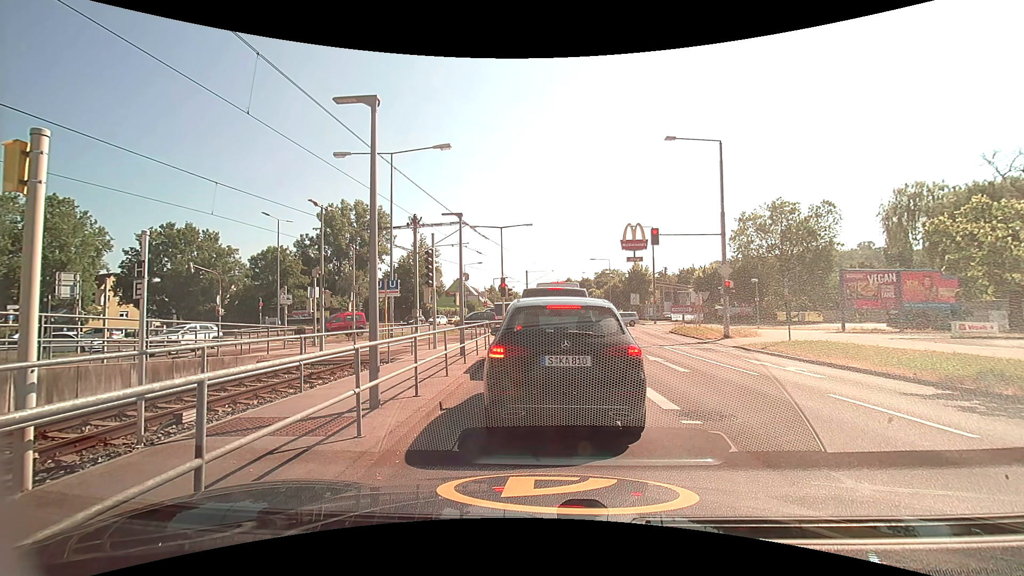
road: secondary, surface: asphalt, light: Day
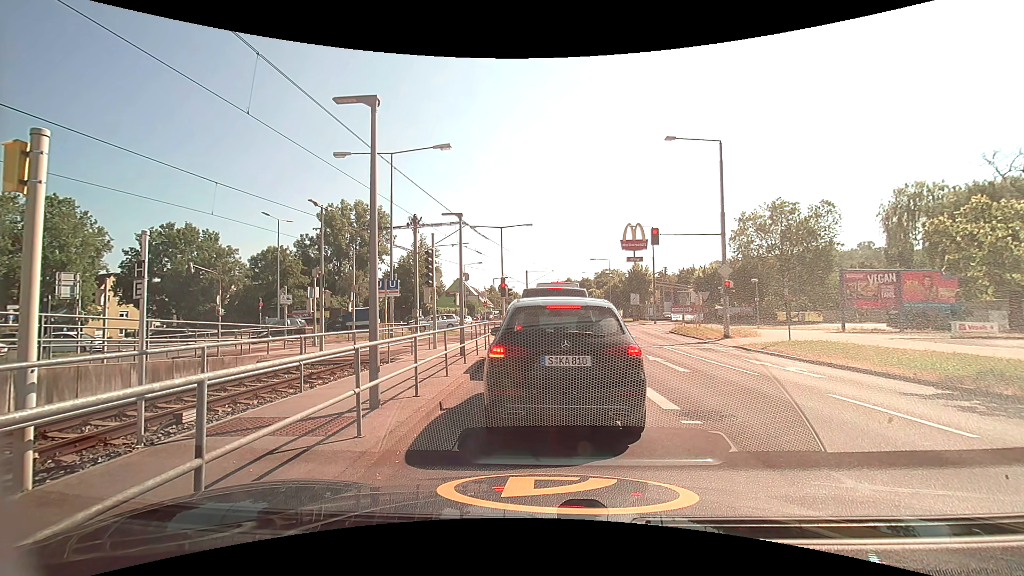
(0.0, 0.0) m; 0°
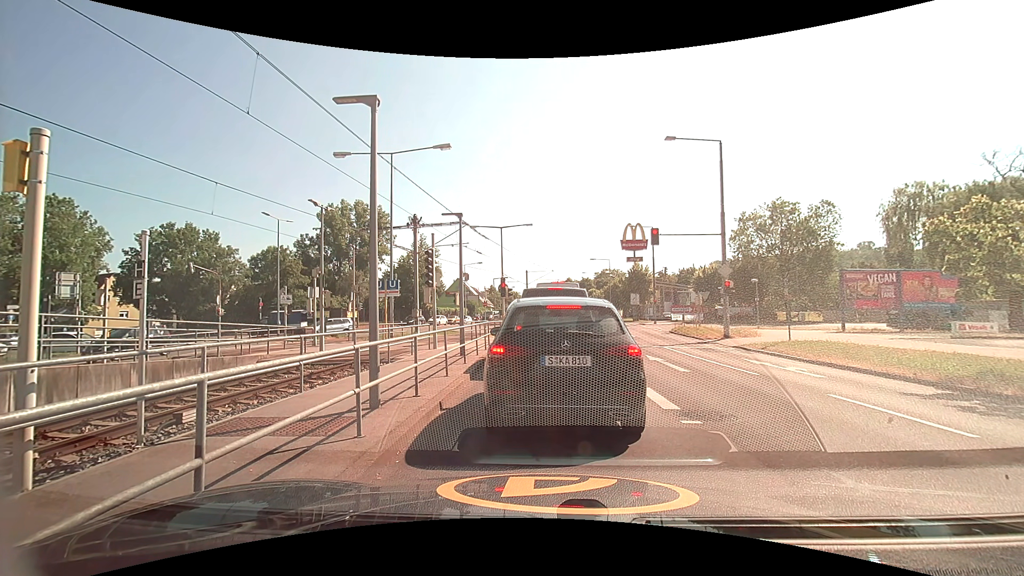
(0.0, 0.0) m; 0°
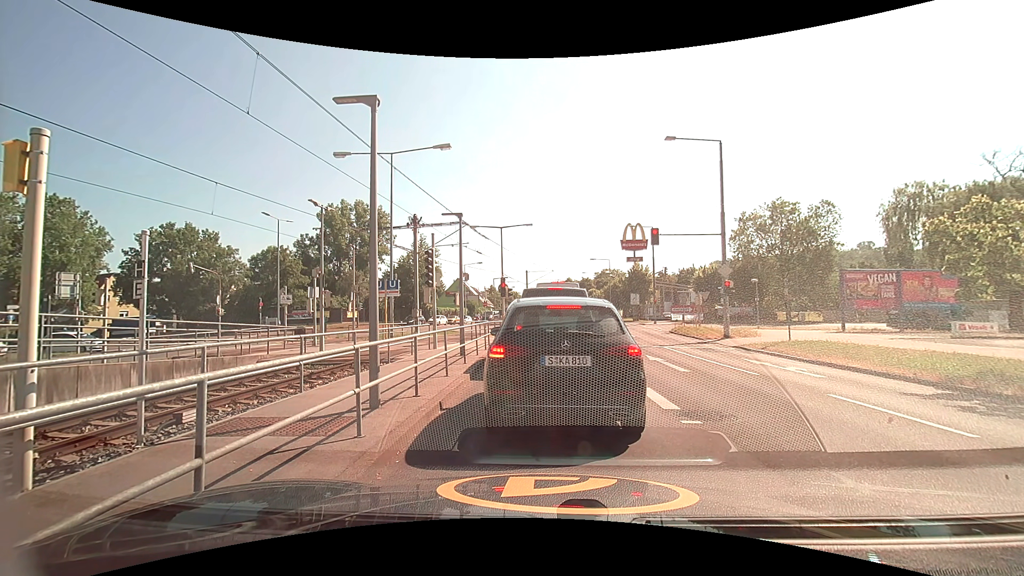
(0.0, 0.0) m; 0°
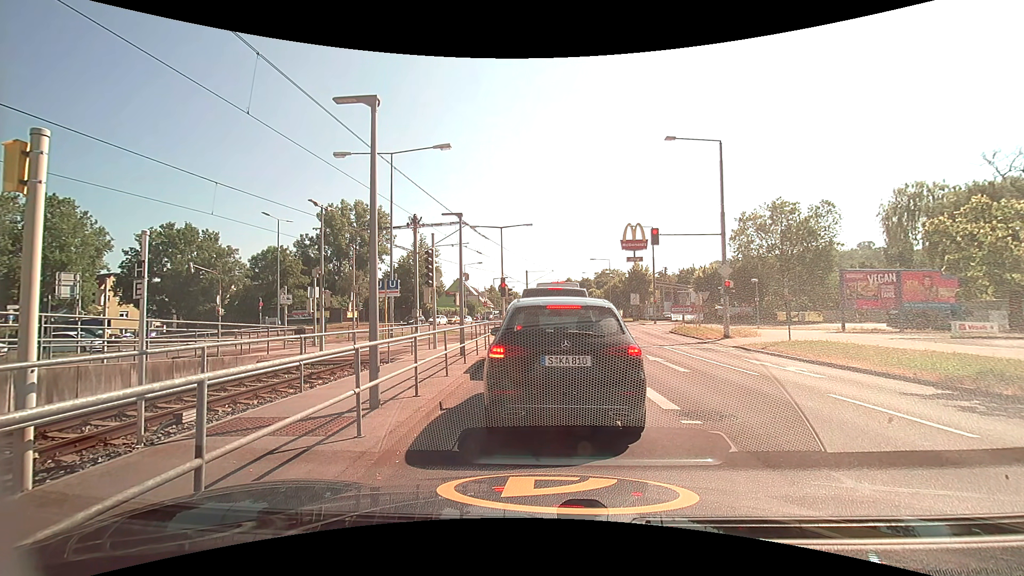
(0.0, 0.0) m; 0°
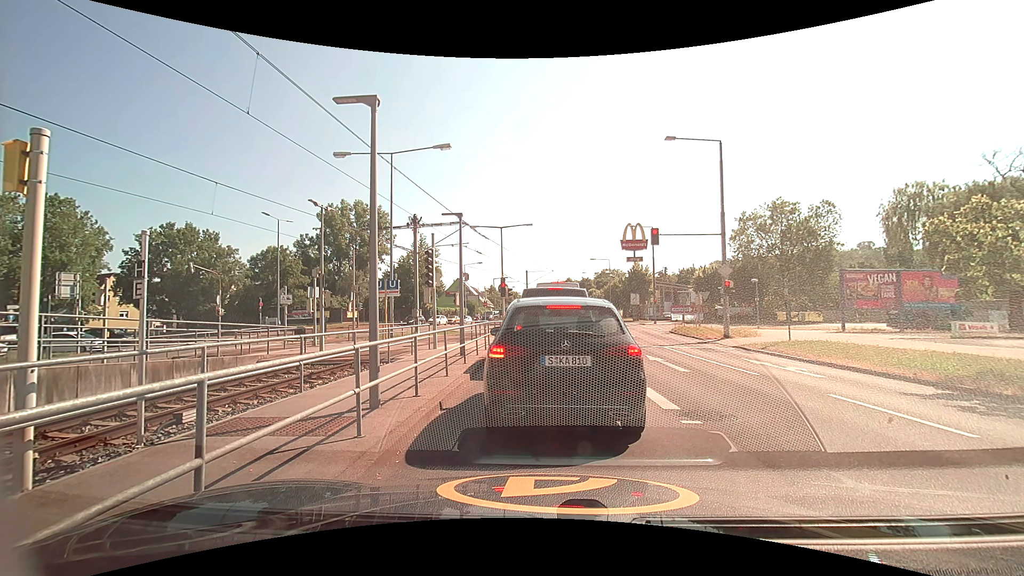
(0.0, 0.0) m; 0°
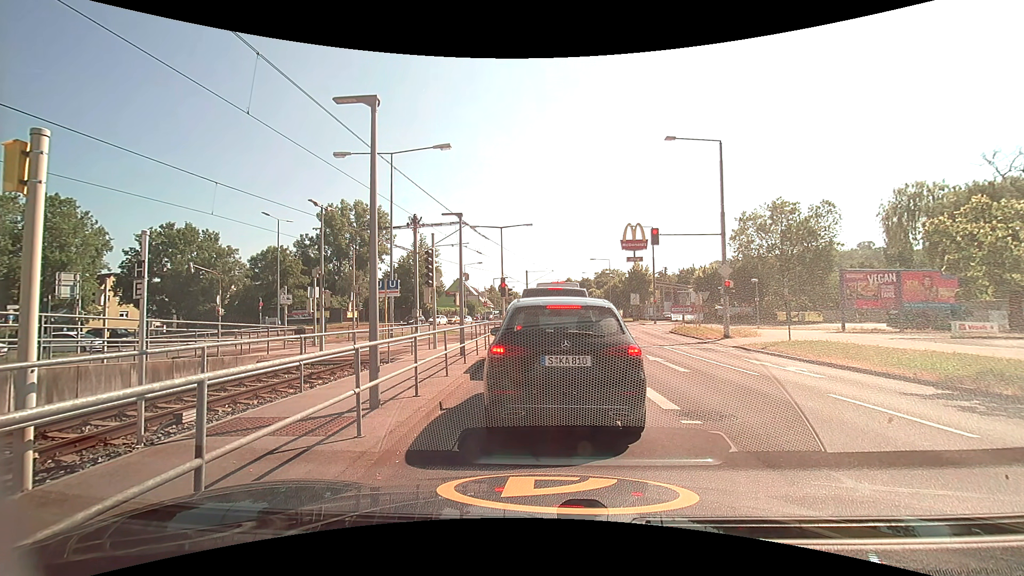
(0.0, 0.0) m; 0°
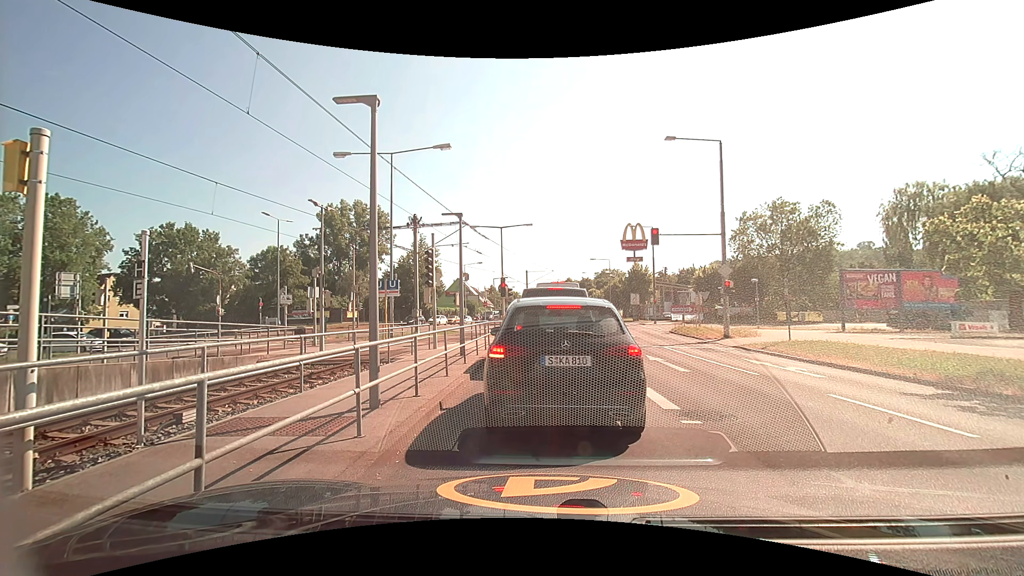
(0.0, 0.0) m; 0°
(0, +10) (0, +20) (+1, +30) (-1, +40) (-8, +47) (-17, +52) (-26, +53) (-36, +53) (-46, +56) (-53, +62) m
